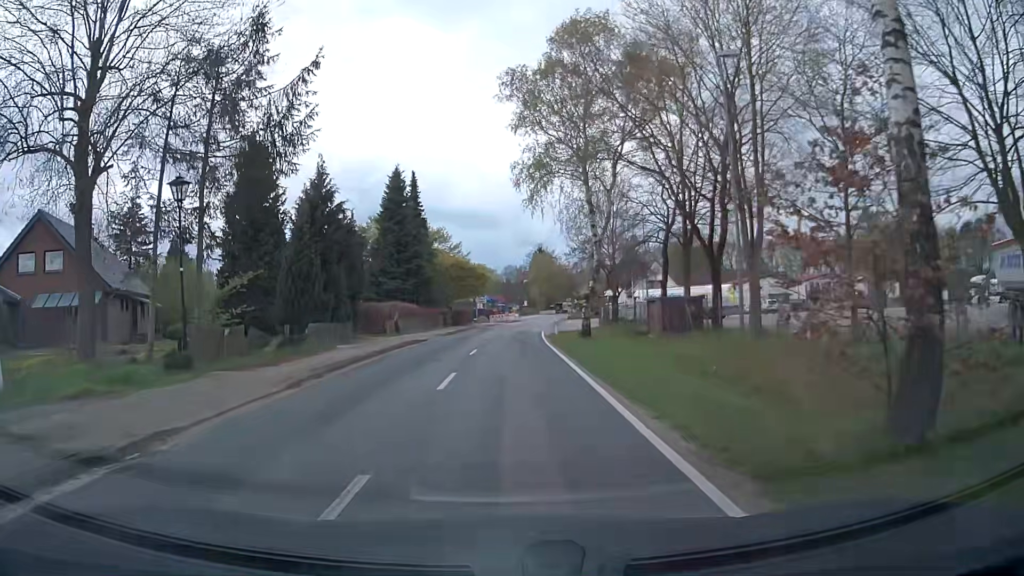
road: secondary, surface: asphalt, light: Day
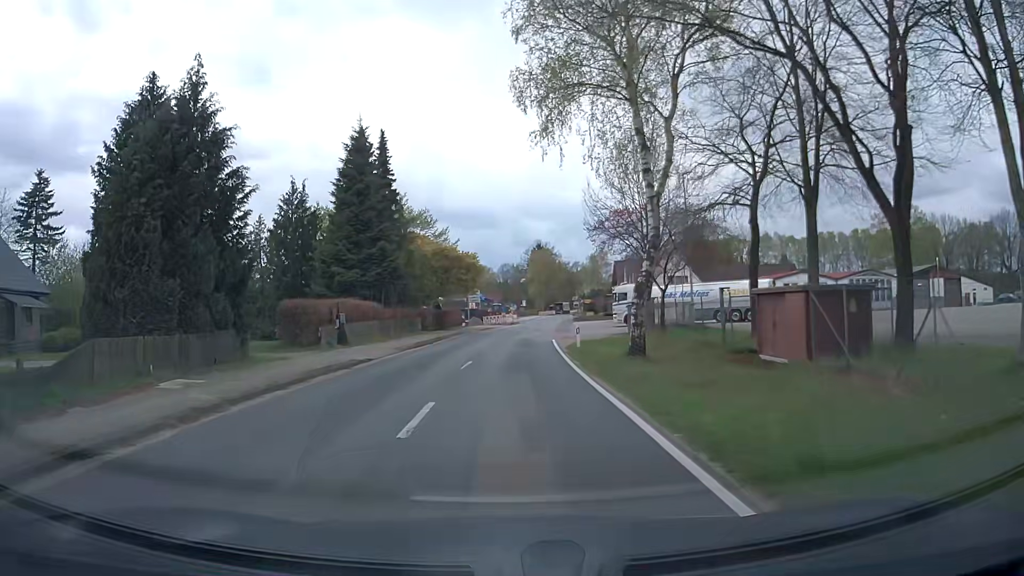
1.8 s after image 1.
(0.0, +13.7) m; +1°
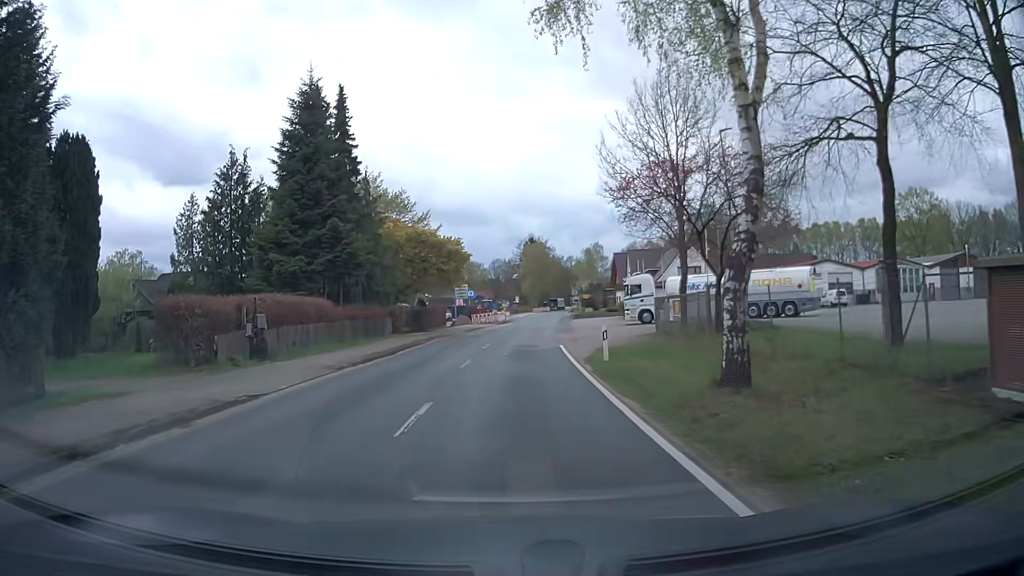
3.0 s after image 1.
(0.0, +9.2) m; 0°
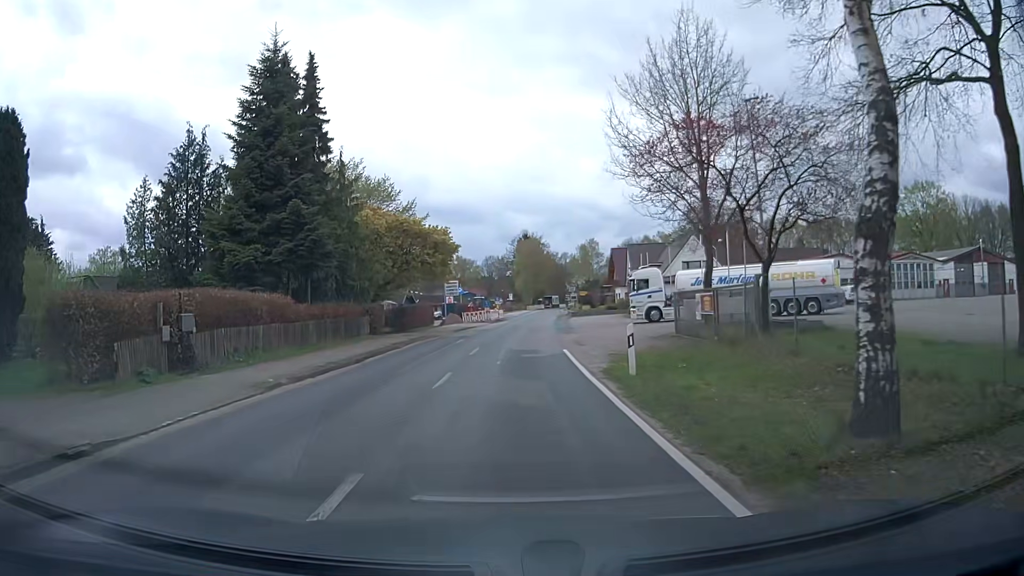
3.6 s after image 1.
(0.0, +4.6) m; 0°
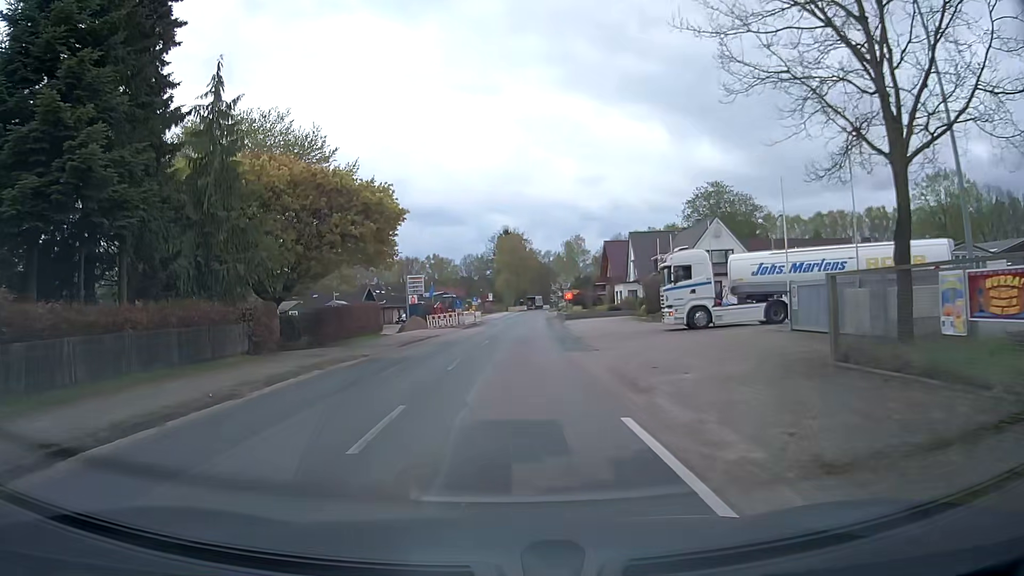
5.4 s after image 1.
(+0.2, +14.1) m; +2°
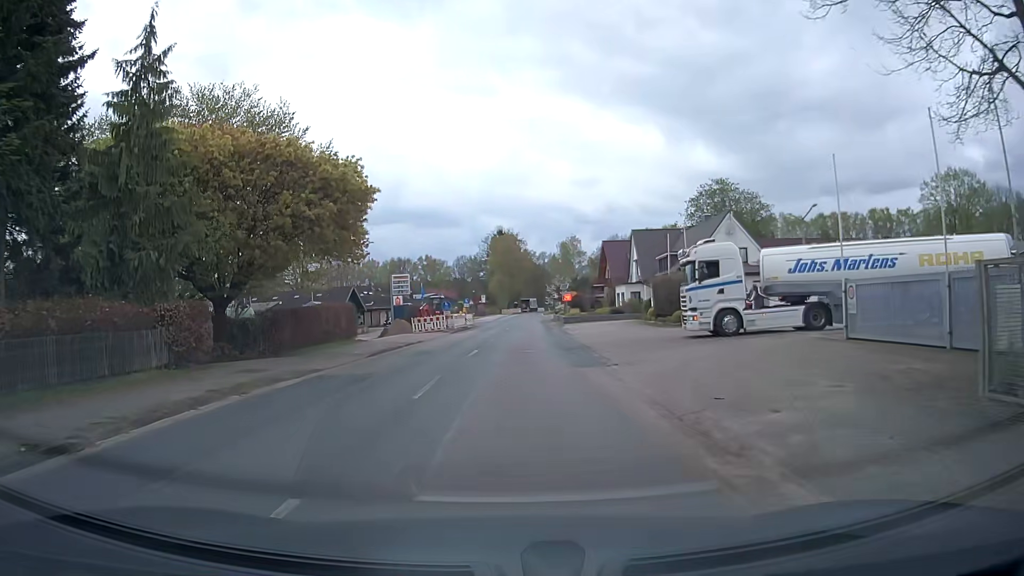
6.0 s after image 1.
(0.0, +4.7) m; -1°
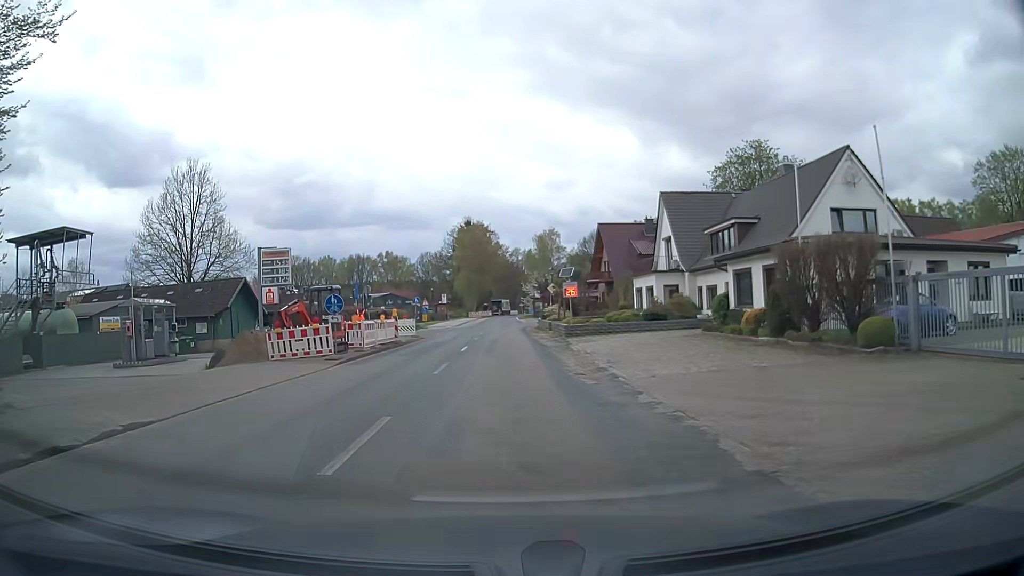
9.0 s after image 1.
(+1.0, +22.9) m; +4°
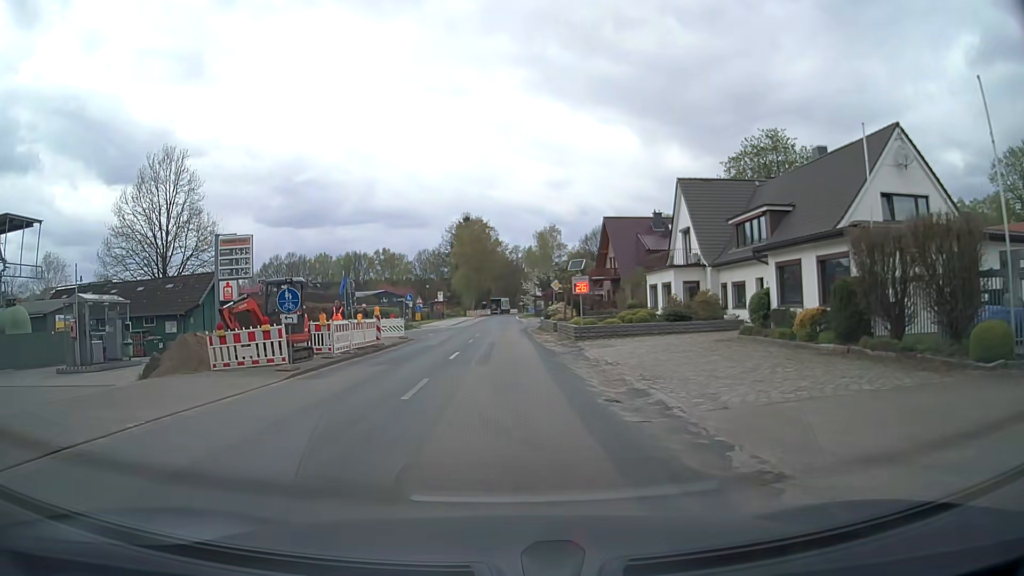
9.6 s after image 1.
(0.0, +4.5) m; 0°
(0, +10) (0, +20) (0, +30) (0, +40) (0, +50) (0, +60) (0, +70) (0, +80) (0, +90) (0, +100) m
